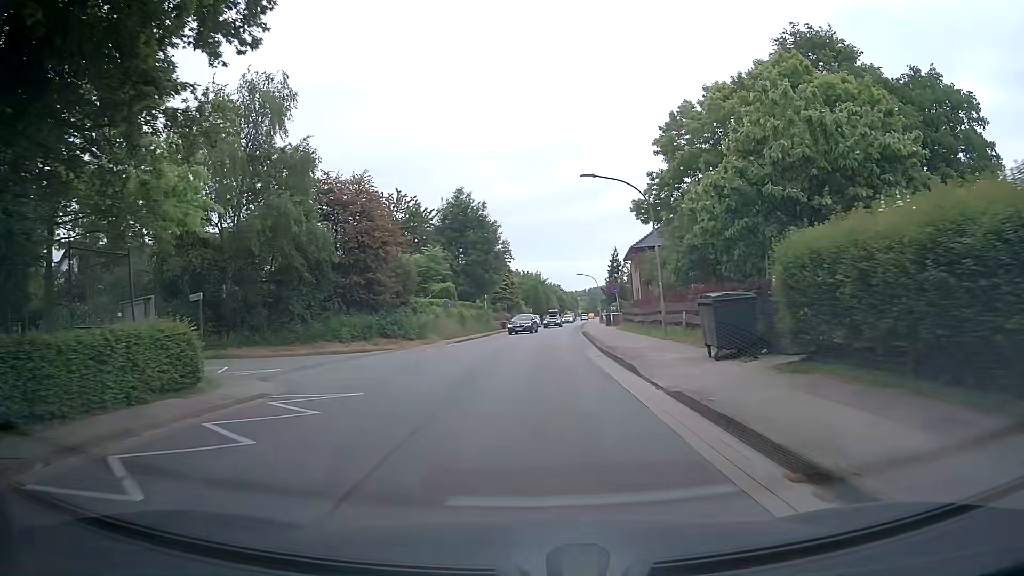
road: tertiary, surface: asphalt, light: Day
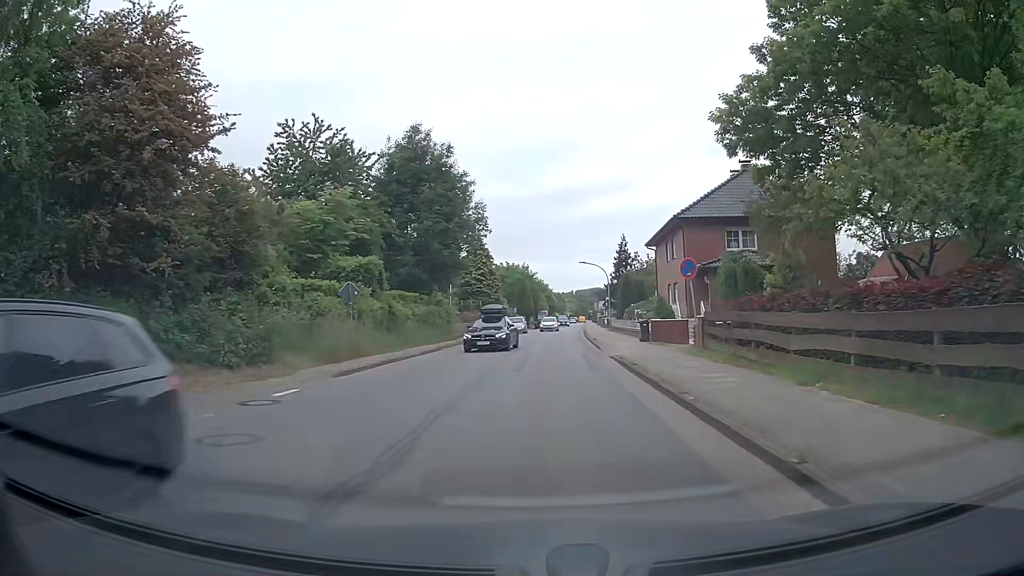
(0.0, +21.7) m; +1°
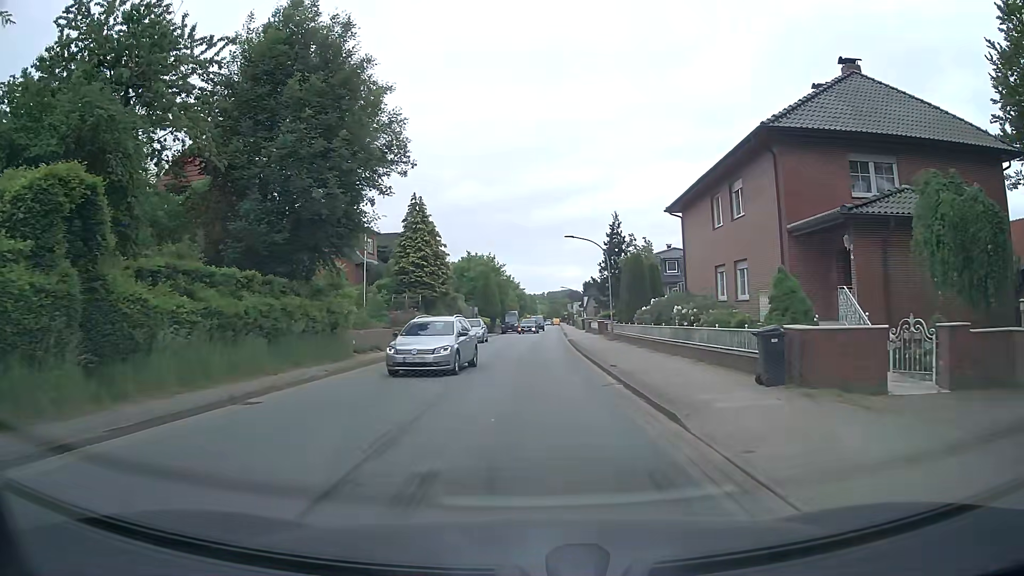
(+0.6, +19.4) m; +2°
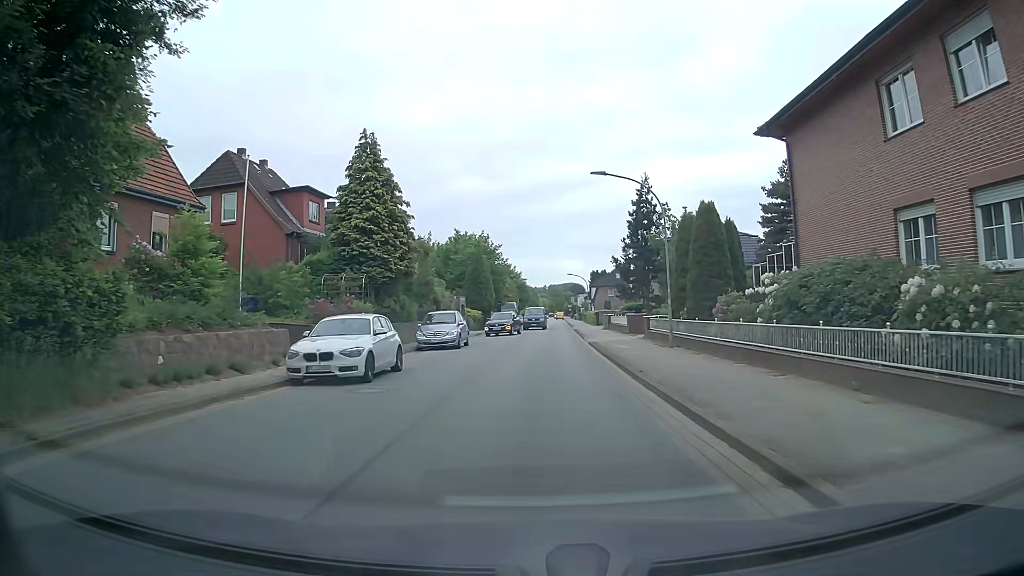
(+0.1, +15.3) m; 0°
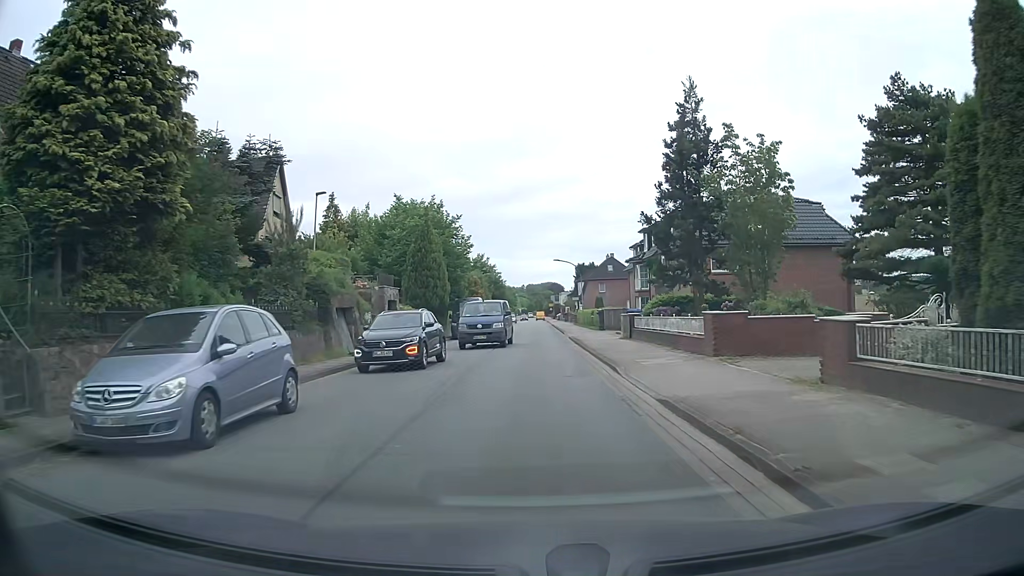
(+0.4, +20.7) m; +2°
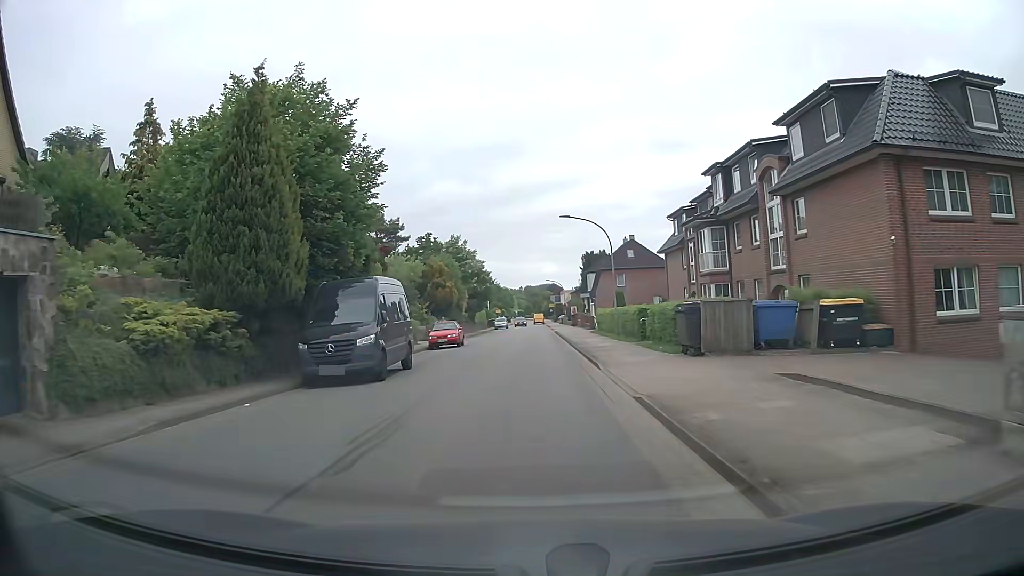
(+0.7, +26.9) m; 0°
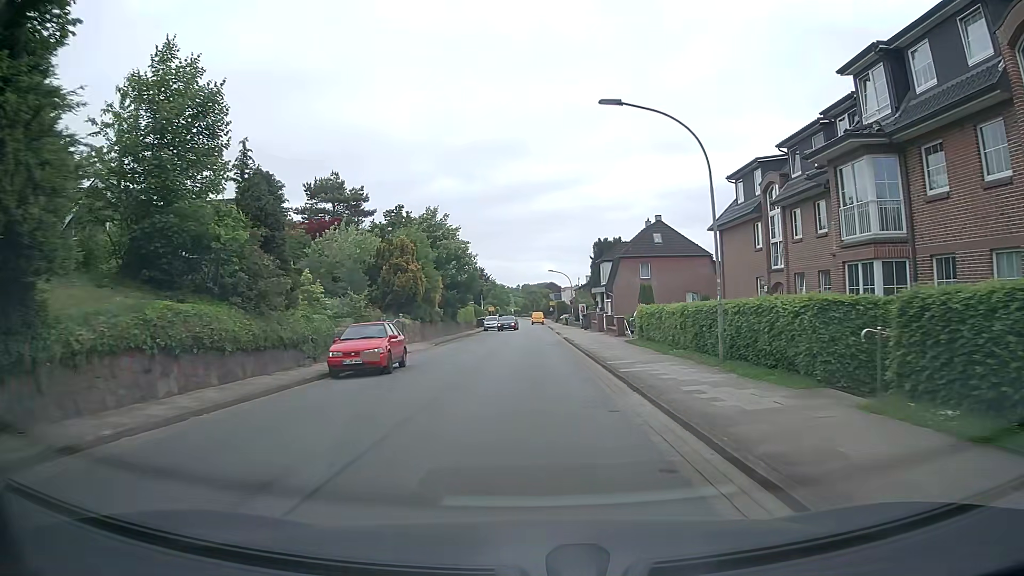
(-0.1, +17.5) m; 0°
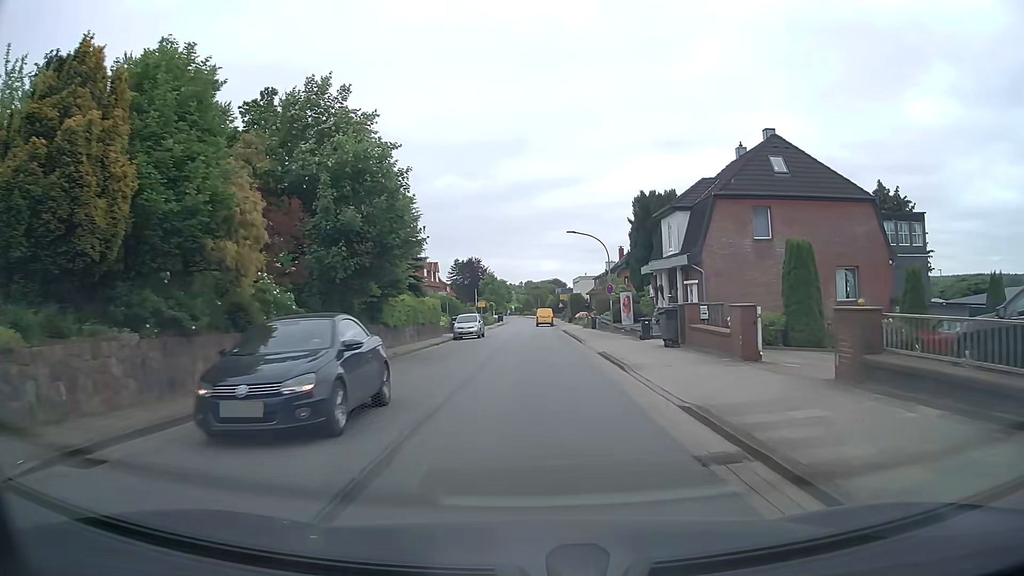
(+0.1, +31.4) m; 0°
